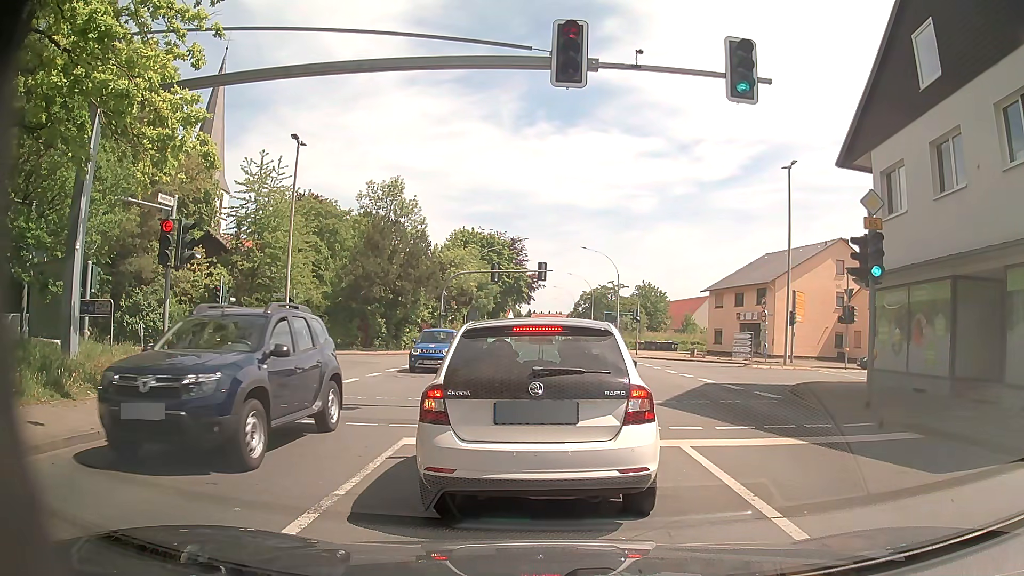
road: primary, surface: asphalt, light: Day
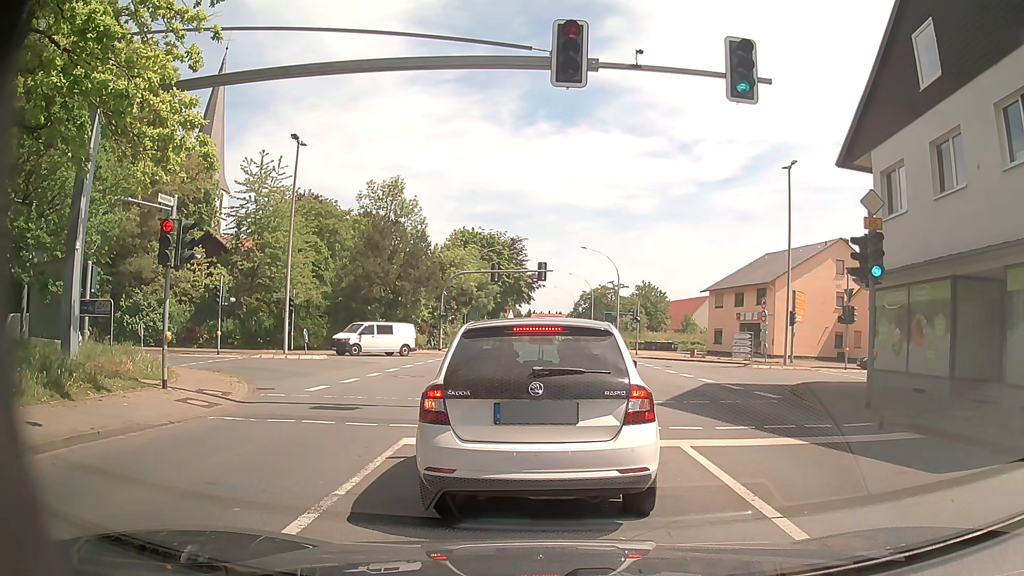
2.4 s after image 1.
(0.0, 0.0) m; 0°
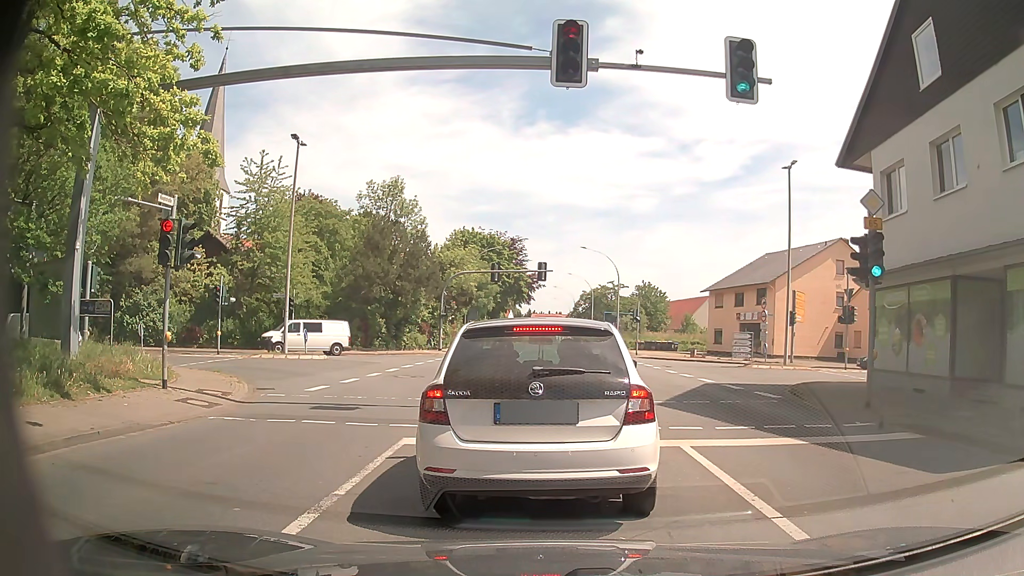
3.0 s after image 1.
(0.0, 0.0) m; 0°
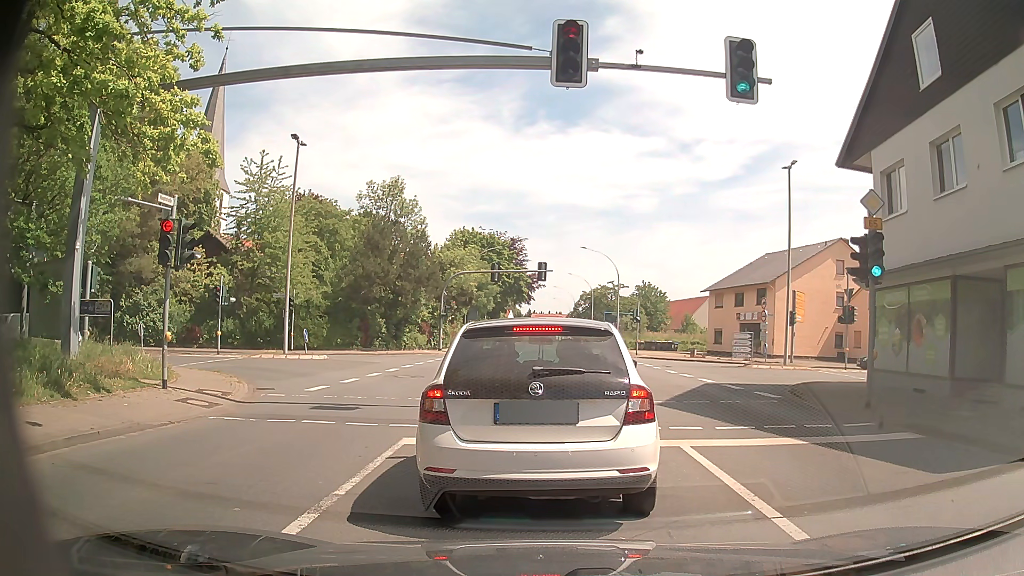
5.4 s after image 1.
(0.0, 0.0) m; 0°
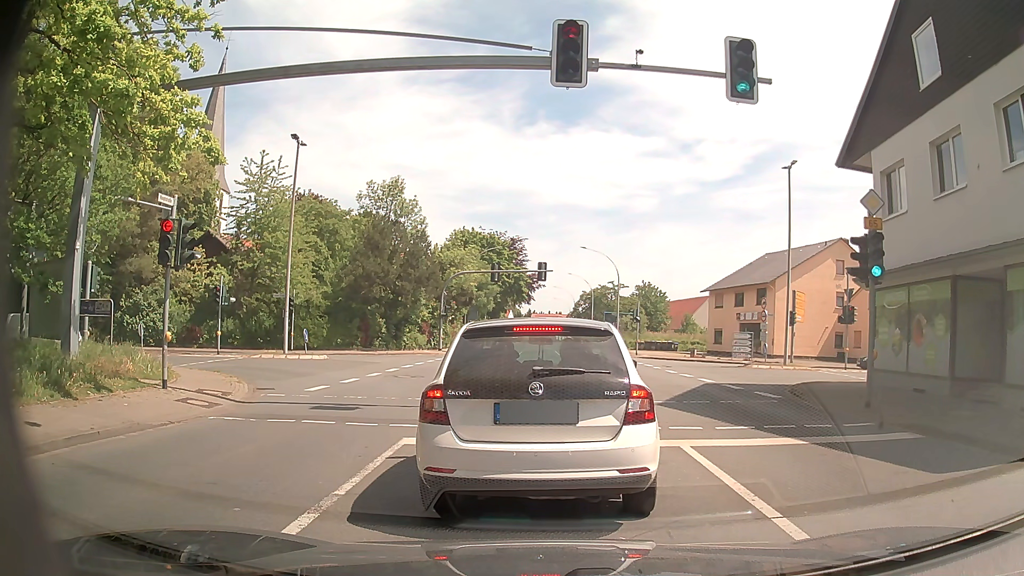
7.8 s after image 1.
(0.0, 0.0) m; 0°
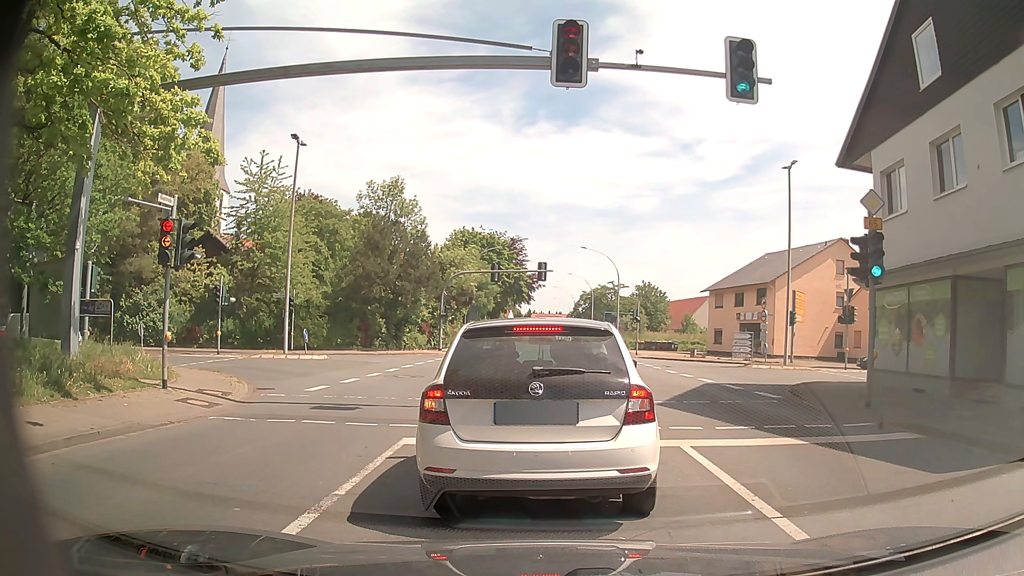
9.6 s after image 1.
(0.0, 0.0) m; 0°
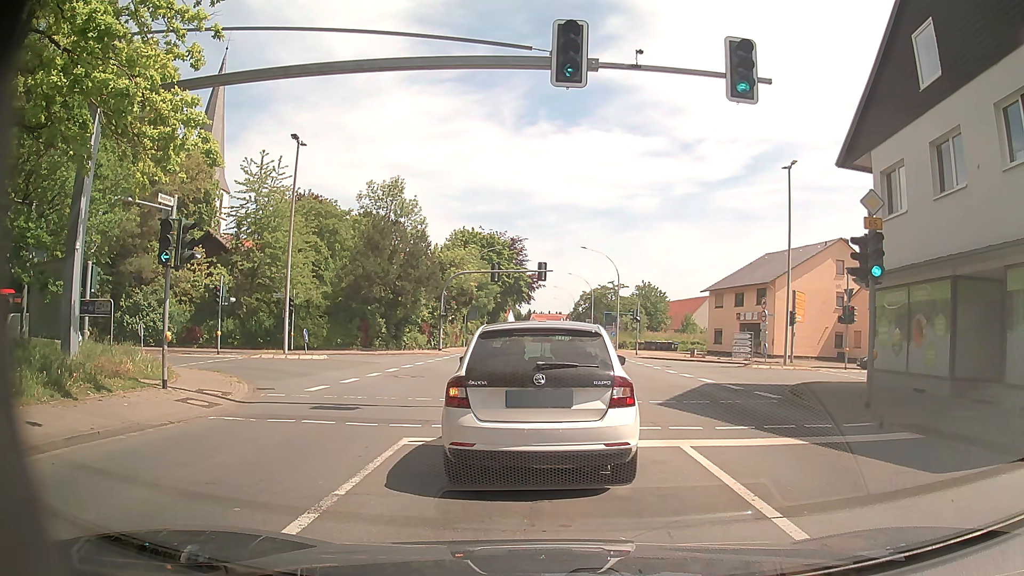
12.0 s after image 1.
(0.0, 0.0) m; 0°
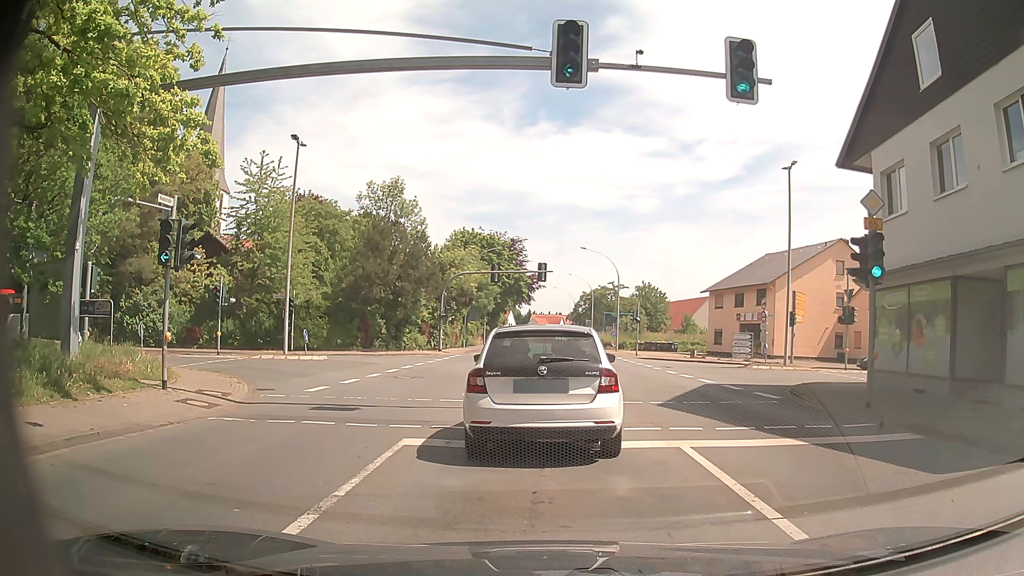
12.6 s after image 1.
(0.0, 0.0) m; 0°
